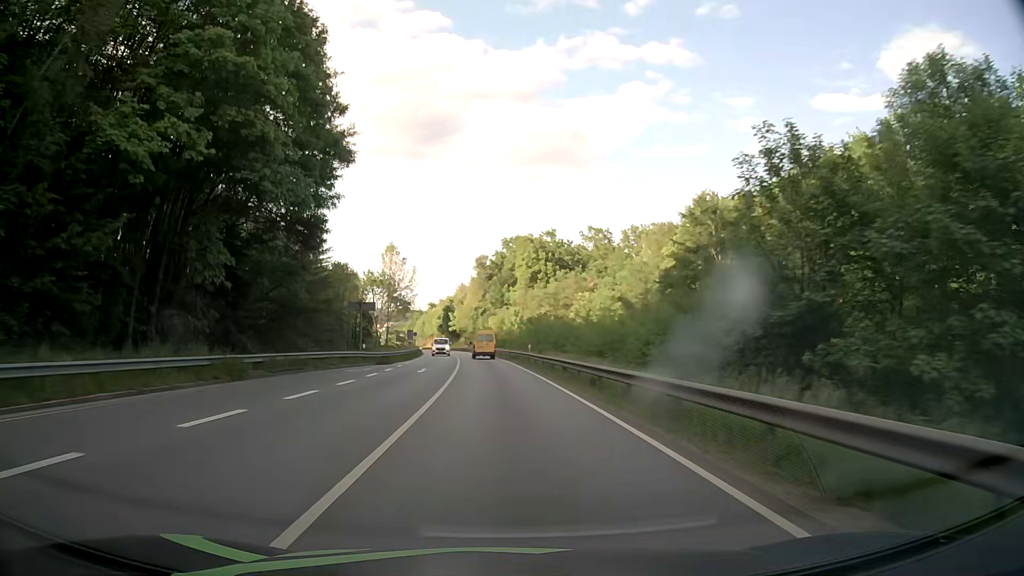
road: primary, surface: asphalt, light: Day
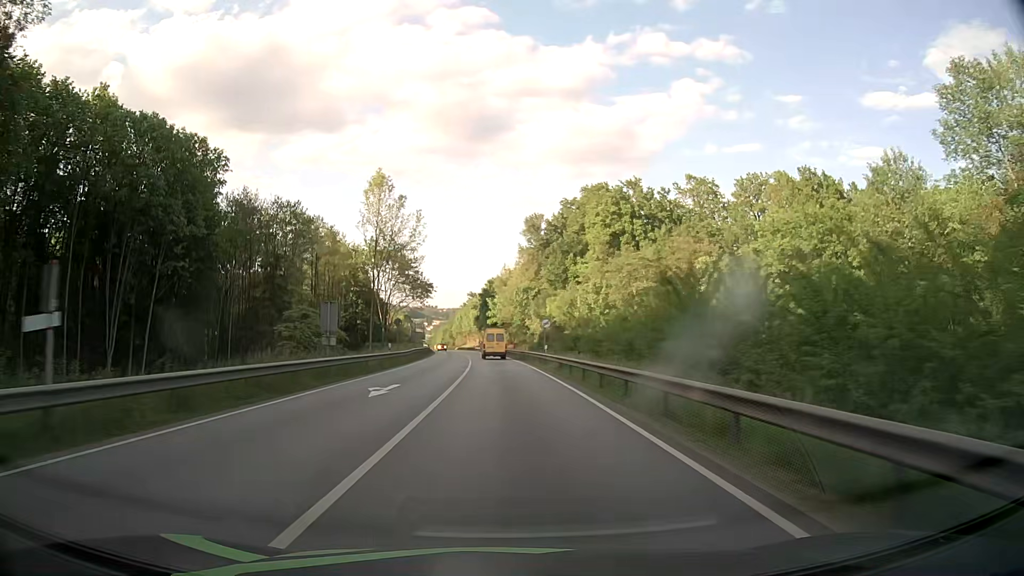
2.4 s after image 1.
(-1.7, +50.7) m; -4°
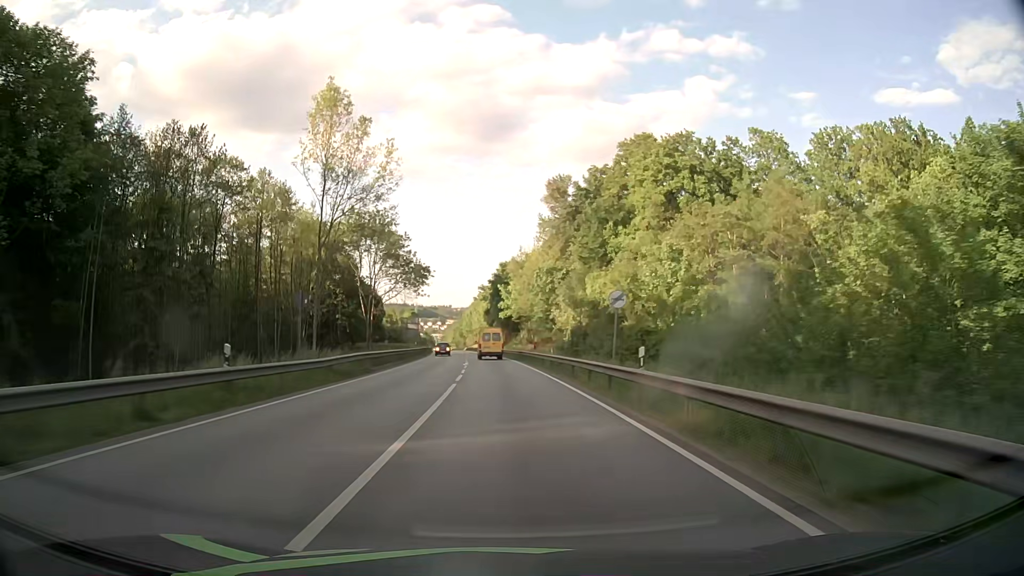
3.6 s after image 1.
(-0.2, +25.4) m; -1°
(0, +10) (0, +20) (0, +30) (-1, +40) (-1, +50) (-2, +60) (-3, +70) (-4, +80) (-4, +90) (-5, +100) m
